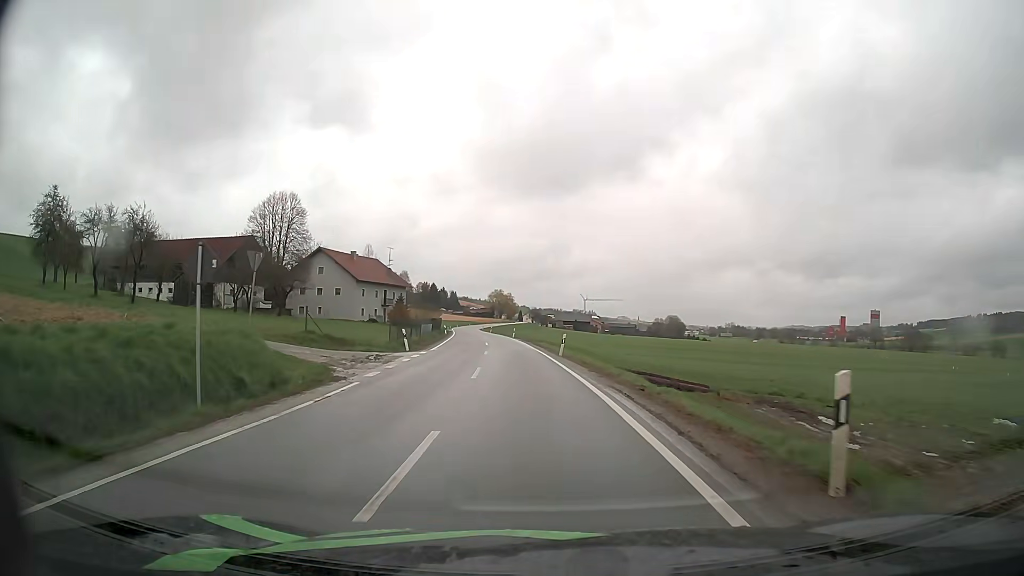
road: secondary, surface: asphalt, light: Day
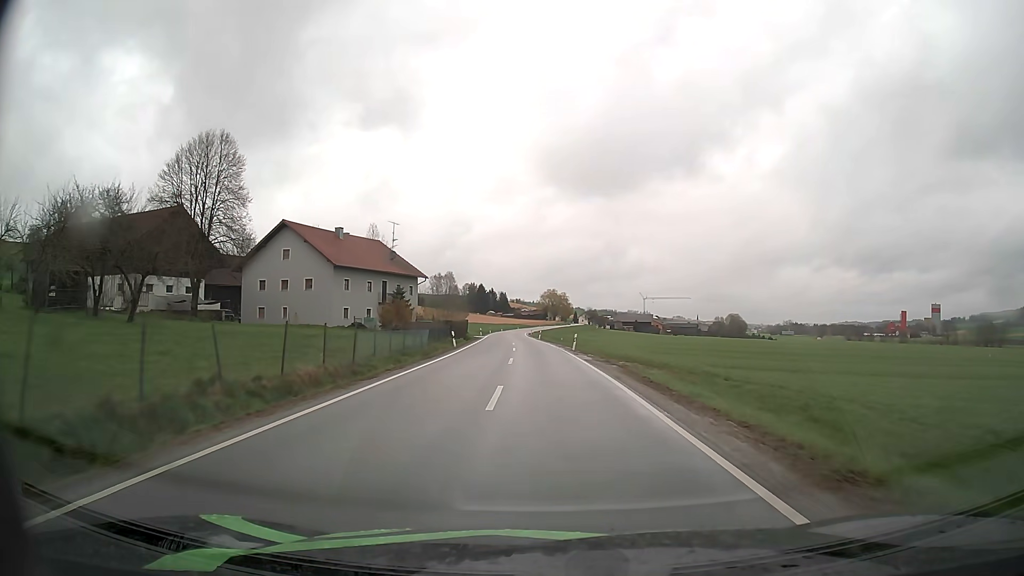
(-1.8, +30.5) m; -4°
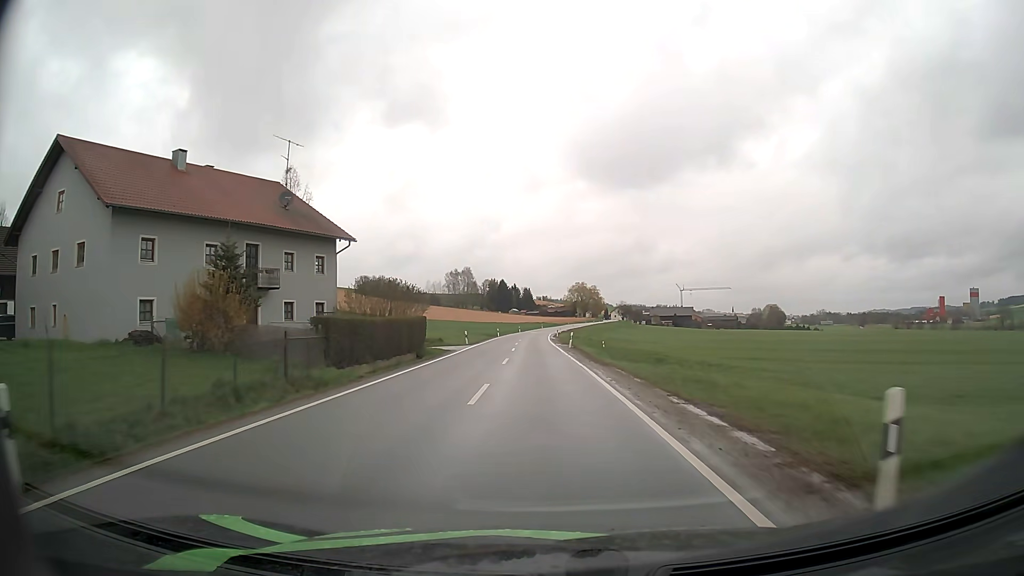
(-0.6, +35.7) m; -2°
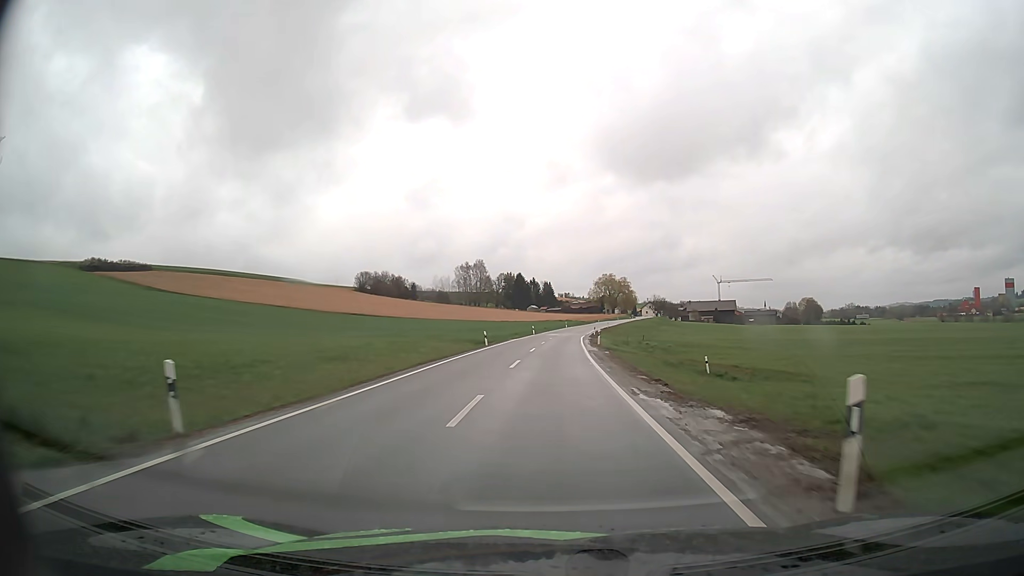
(-0.7, +39.1) m; -2°
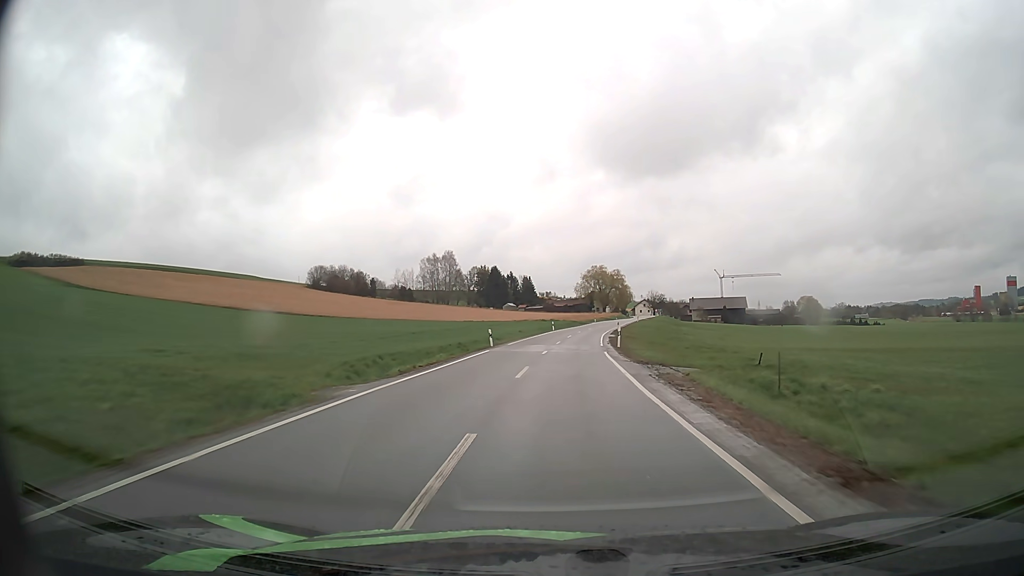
(+0.4, +41.2) m; +2°
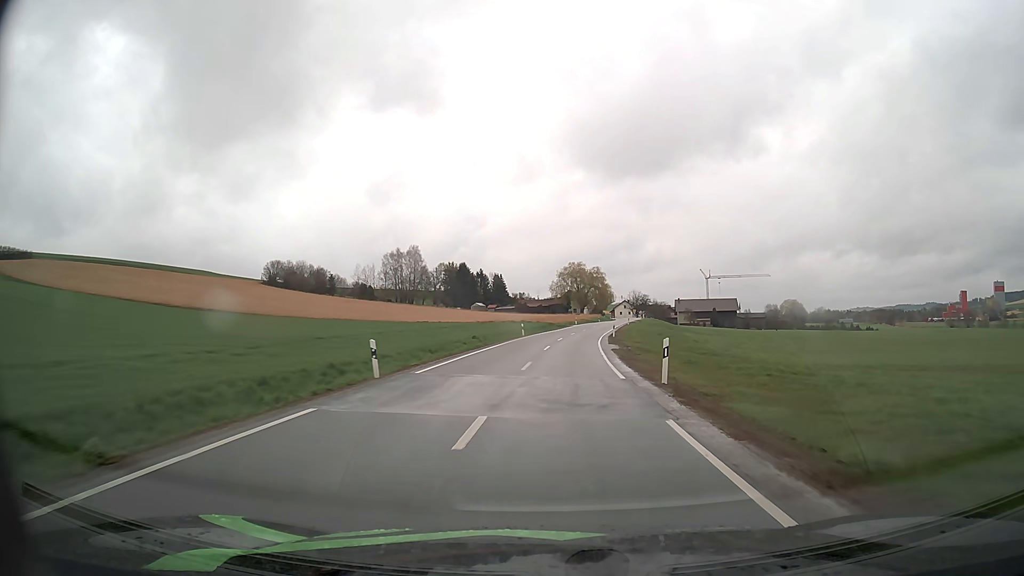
(+0.4, +21.1) m; +2°
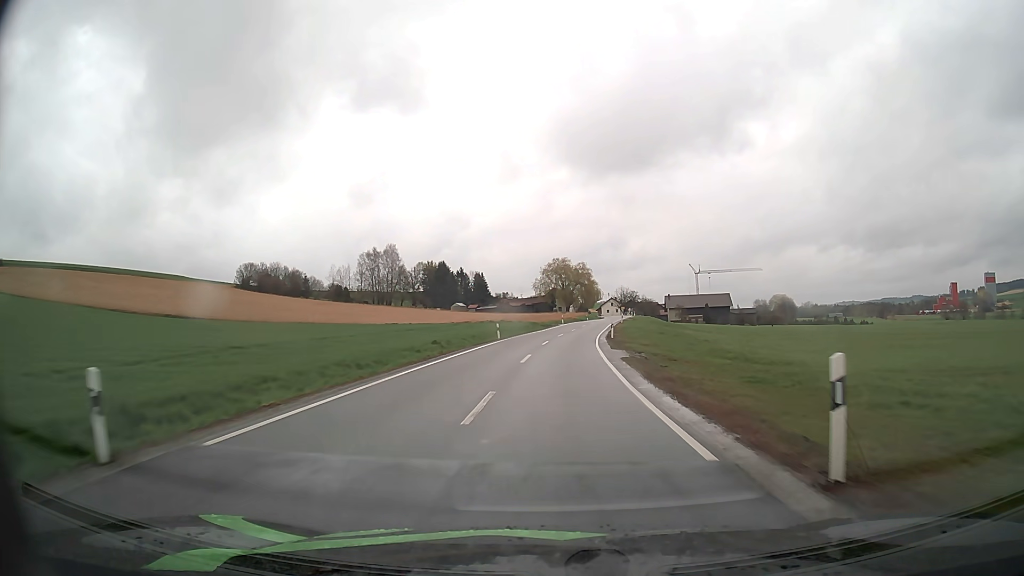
(+0.2, +10.6) m; +2°
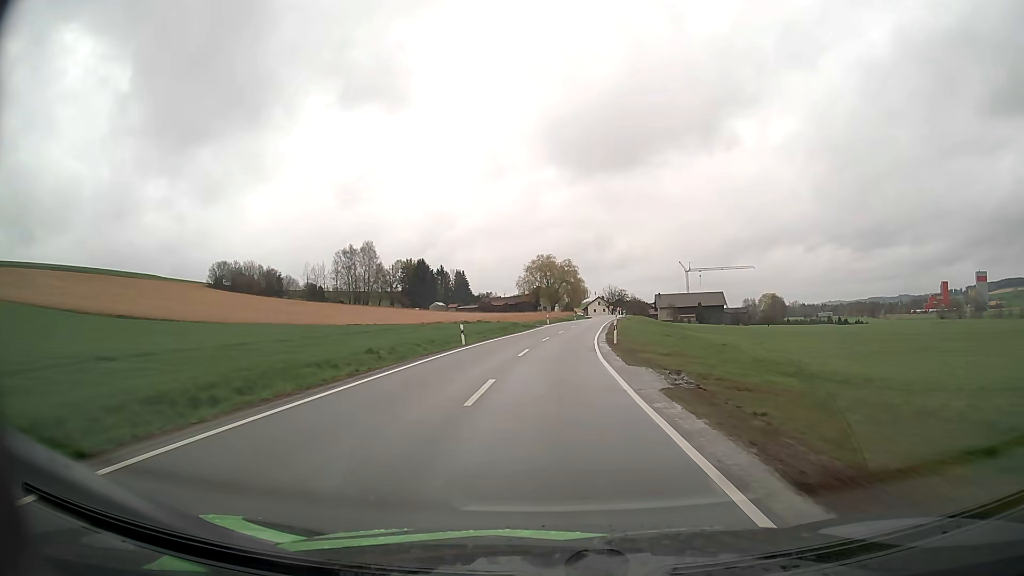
(+0.1, +10.7) m; +1°
(0, +10) (0, +20) (+1, +30) (+1, +40) (+2, +50) (+3, +60) (+4, +70) (+6, +80) (+7, +90) (+8, +100) m
